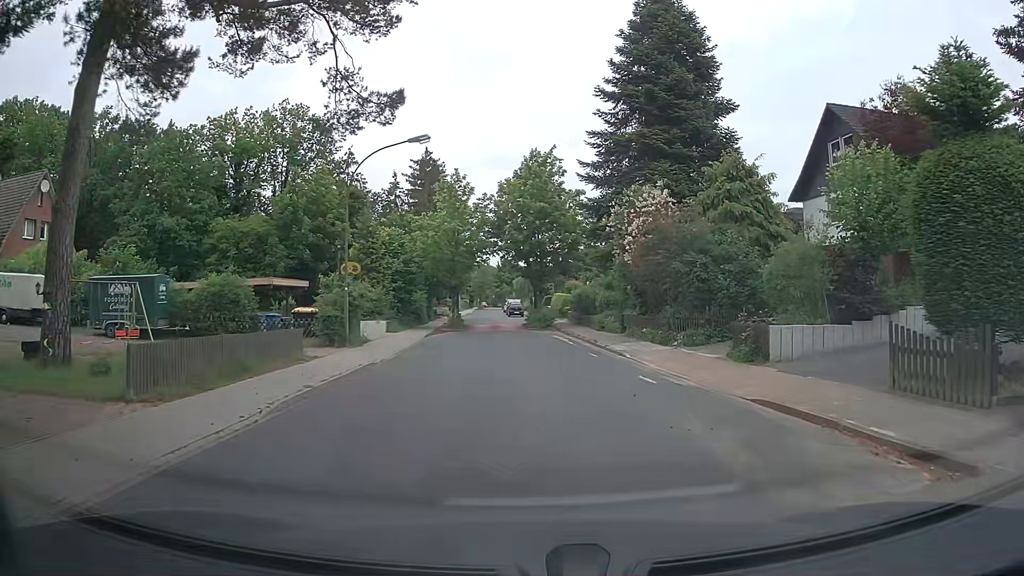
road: unclassified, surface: asphalt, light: Day
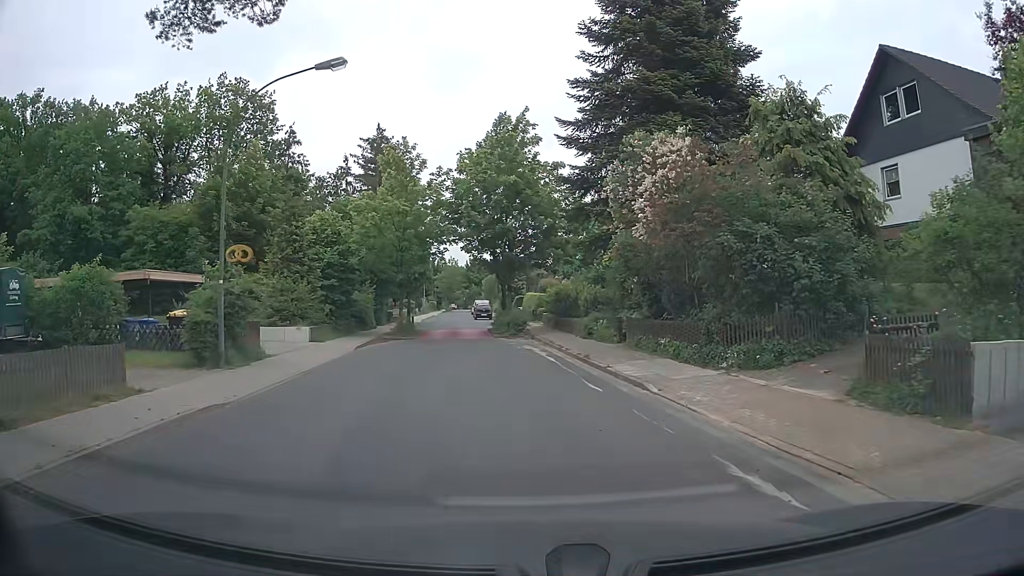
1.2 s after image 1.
(+0.2, +8.2) m; +3°
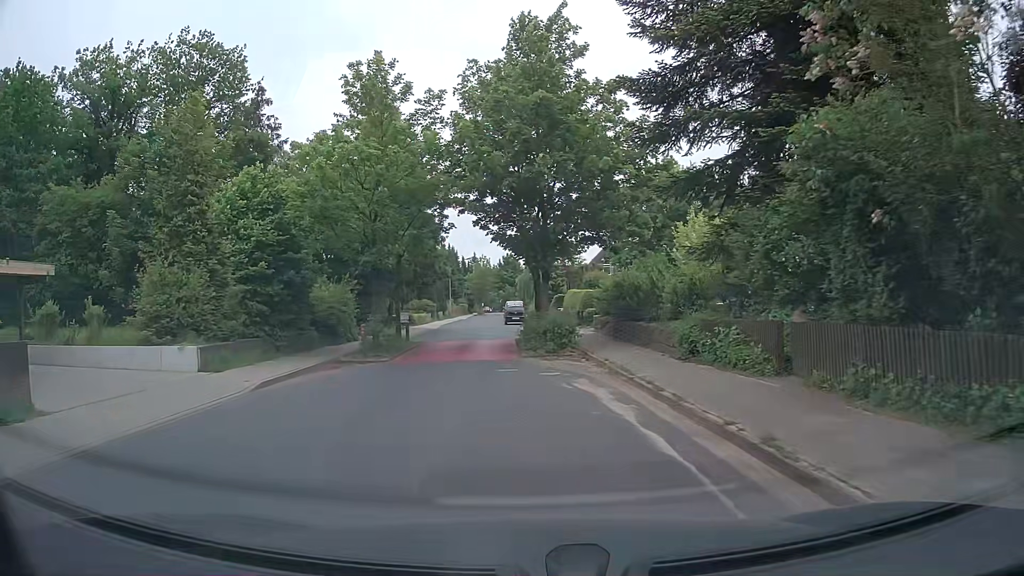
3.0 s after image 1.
(-0.3, +12.1) m; -3°
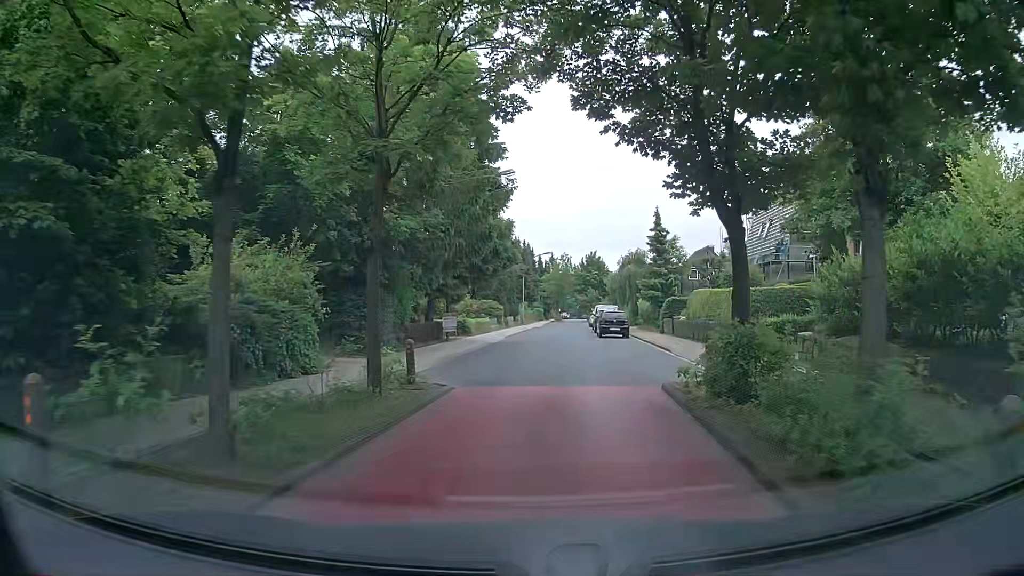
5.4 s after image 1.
(-1.6, +15.6) m; -9°
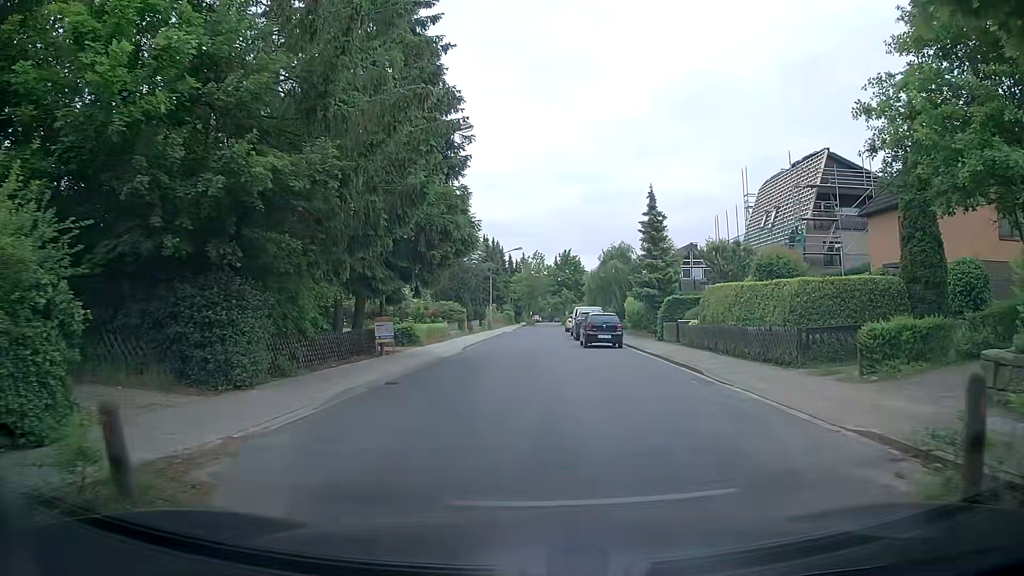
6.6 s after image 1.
(+0.4, +8.0) m; +4°
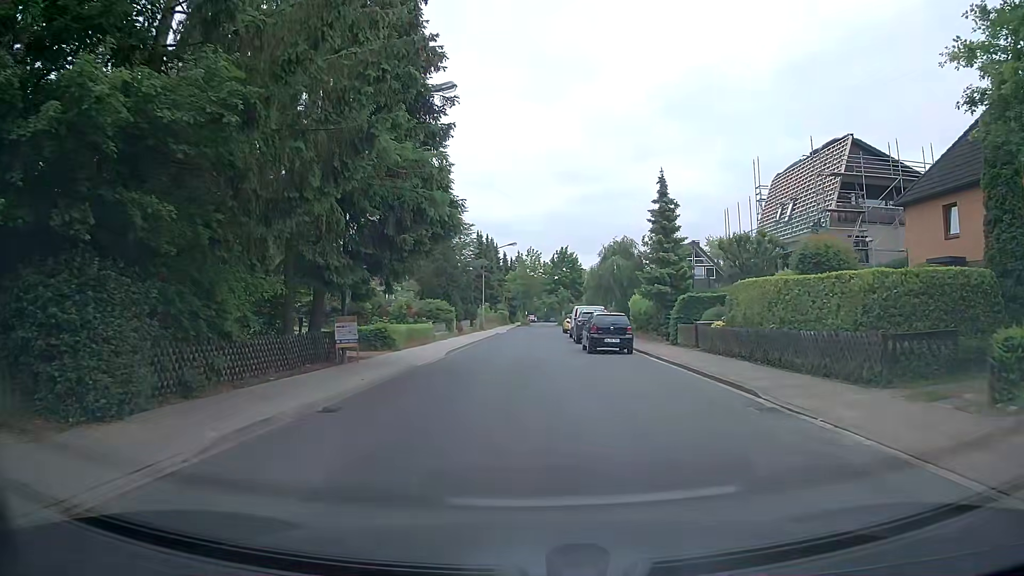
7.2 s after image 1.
(0.0, +4.1) m; 0°
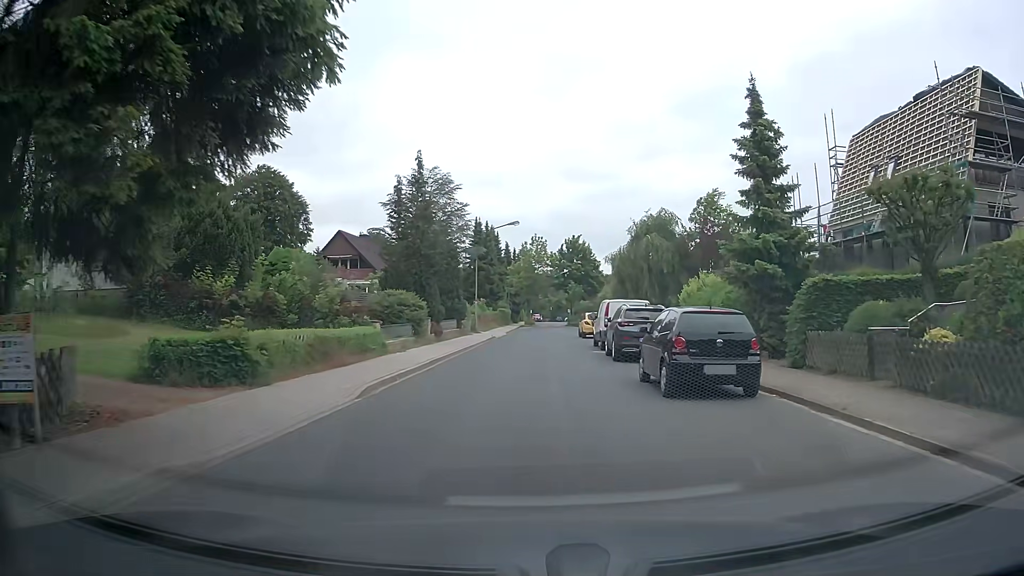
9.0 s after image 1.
(+0.1, +13.2) m; 0°
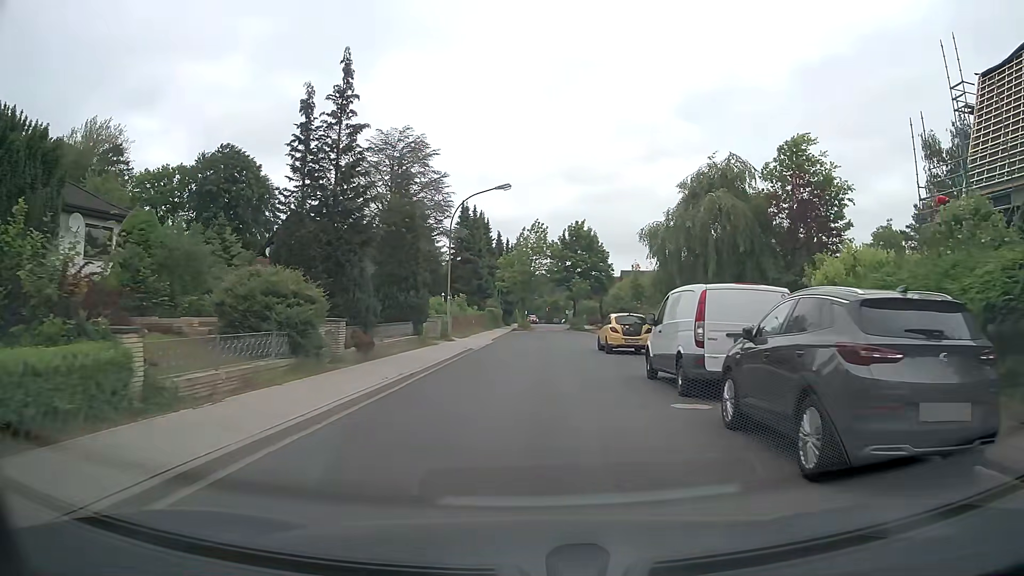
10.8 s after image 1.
(+0.1, +14.1) m; +1°
(0, +10) (0, +20) (+1, +30) (+1, +40) (+2, +50) (+2, +60) (+2, +70) (+3, +80) (+4, +90) (+4, +100) m
